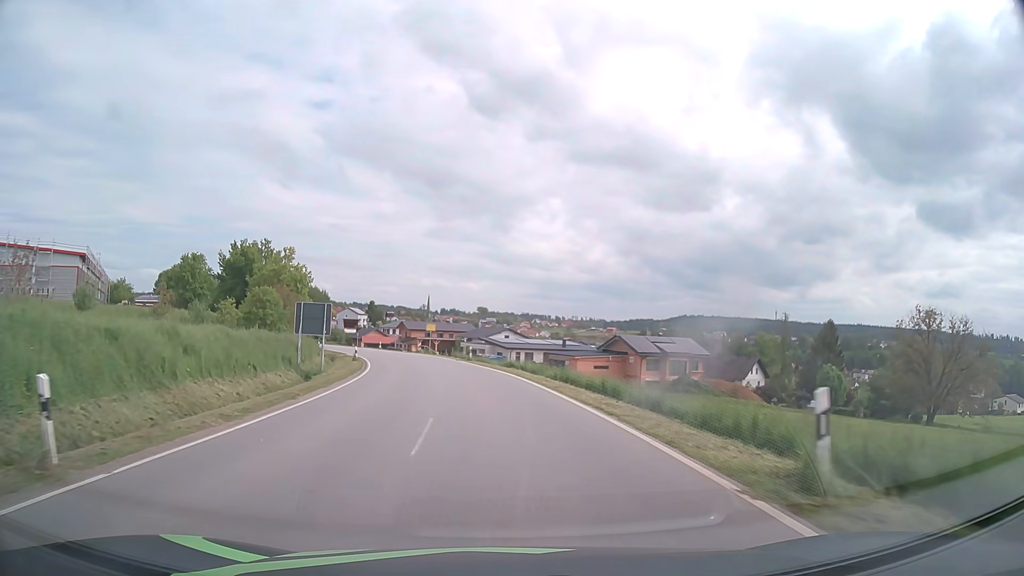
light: Day
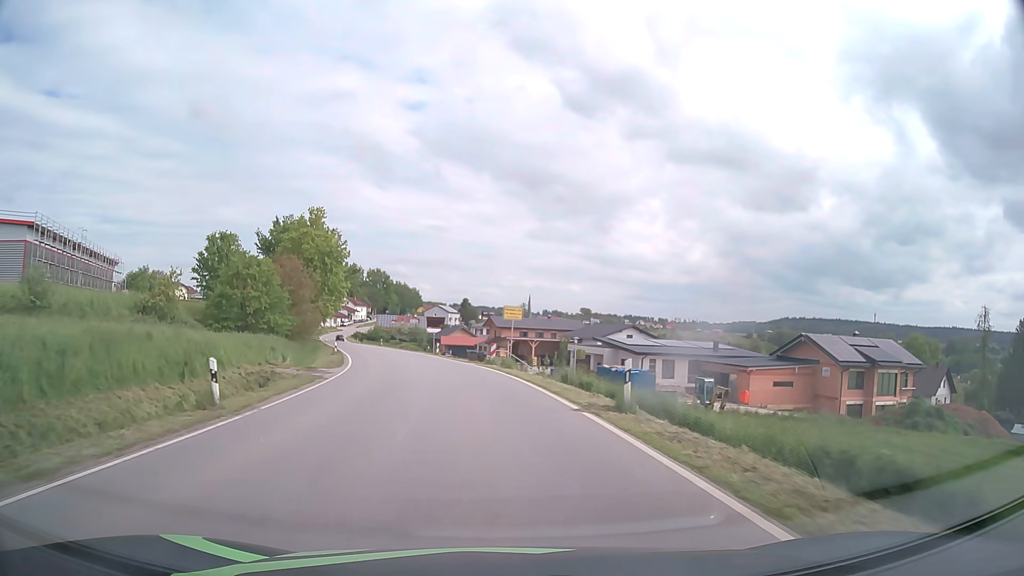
(-2.5, +33.6) m; -9°
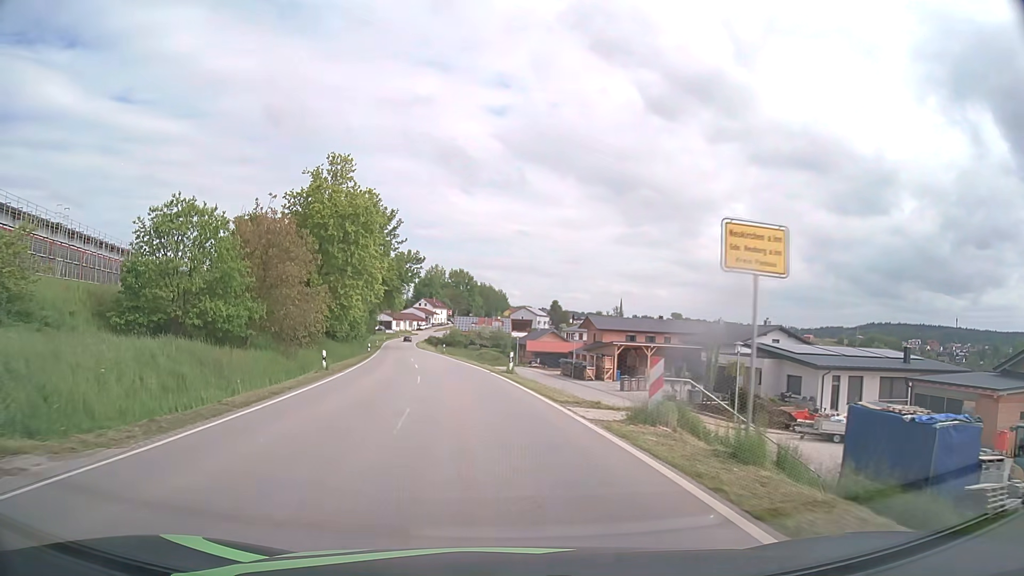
(-1.5, +24.0) m; -7°
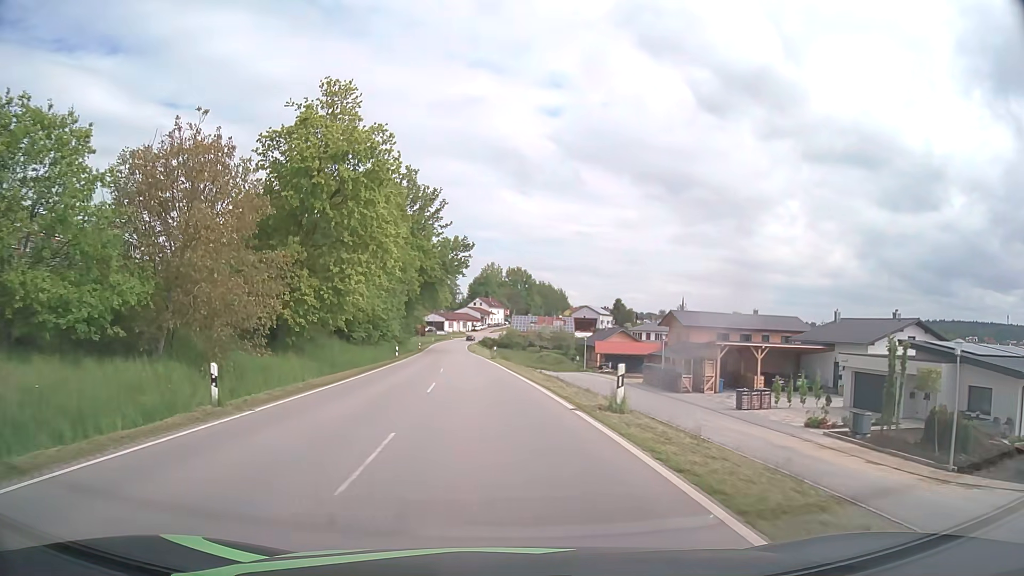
(-0.7, +16.1) m; -5°
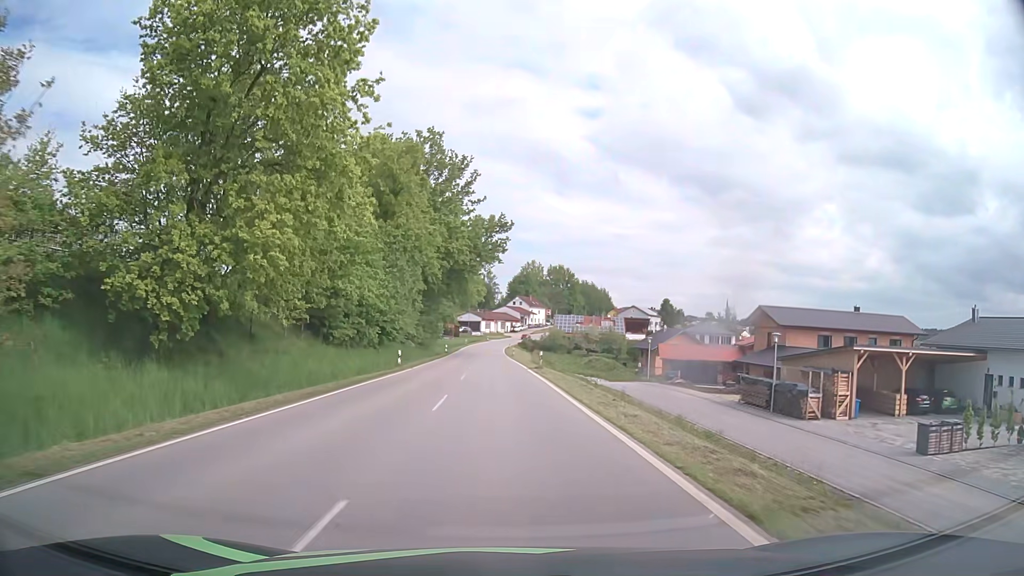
(-0.6, +16.2) m; -4°
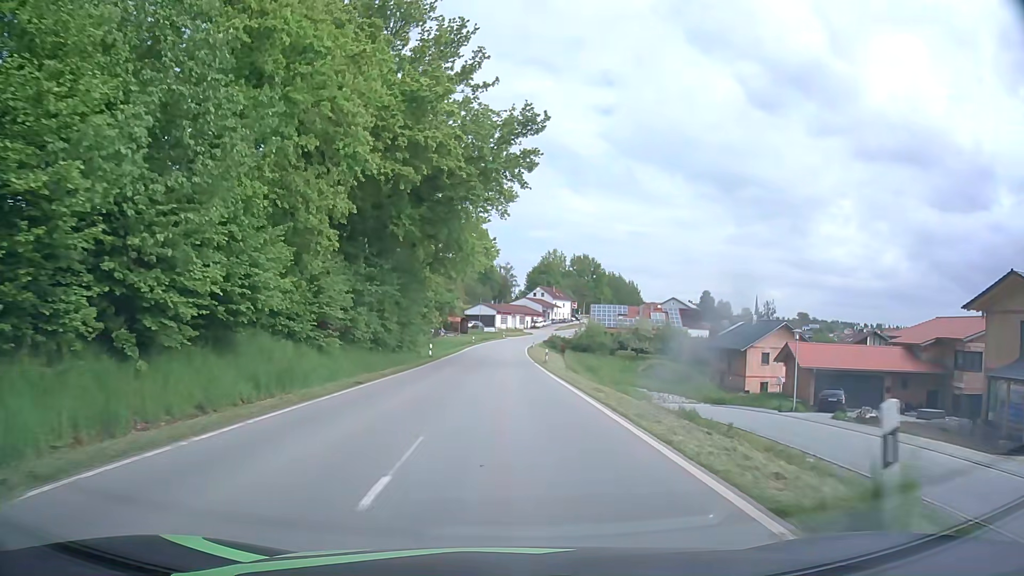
(-0.5, +31.9) m; -1°
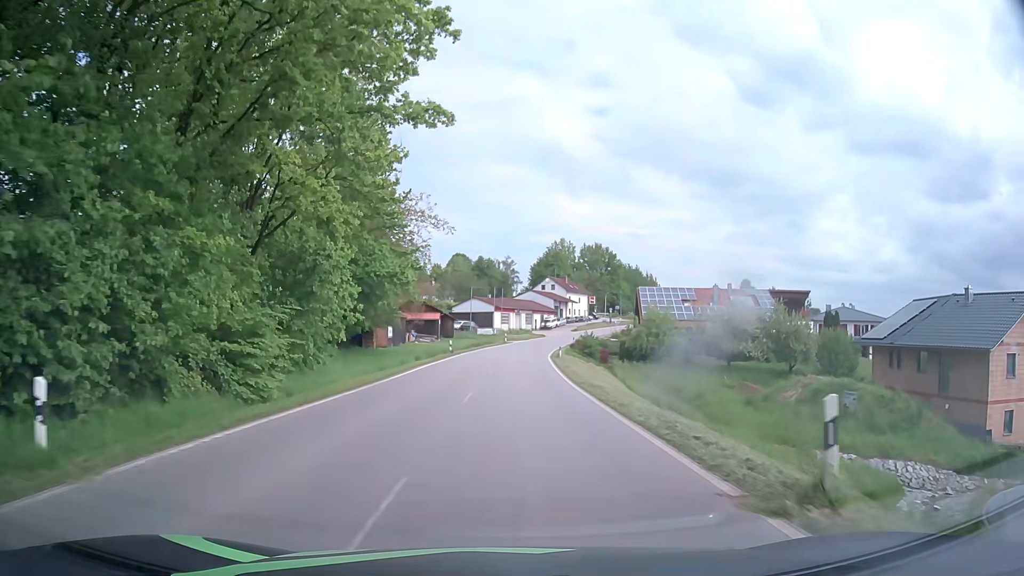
(+0.1, +38.5) m; 0°
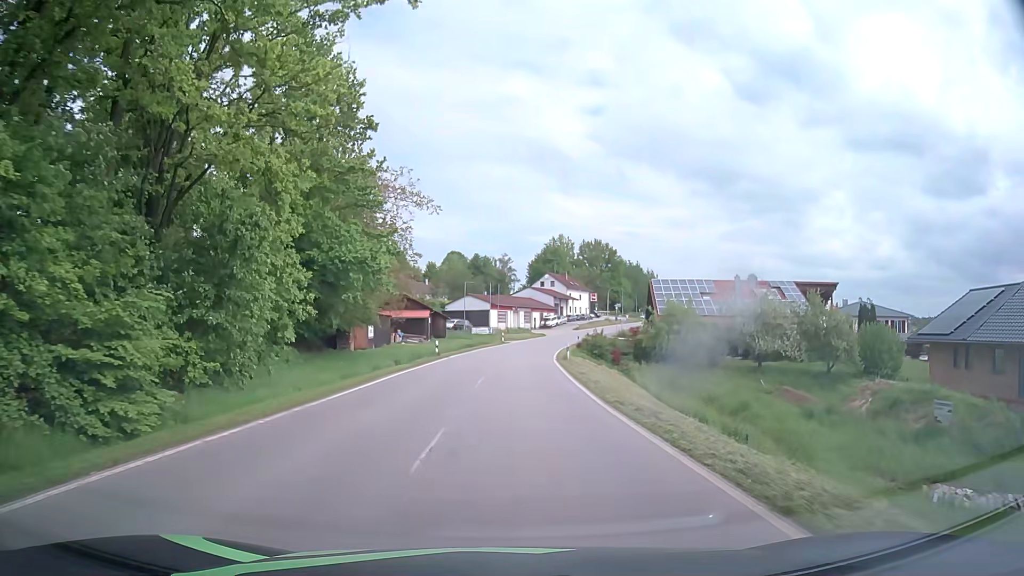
(0.0, +7.8) m; 0°
(0, +10) (0, +20) (0, +30) (+1, +40) (+1, +50) (+2, +60) (+4, +70) (+6, +80) (+8, +89) (+11, +99) m
